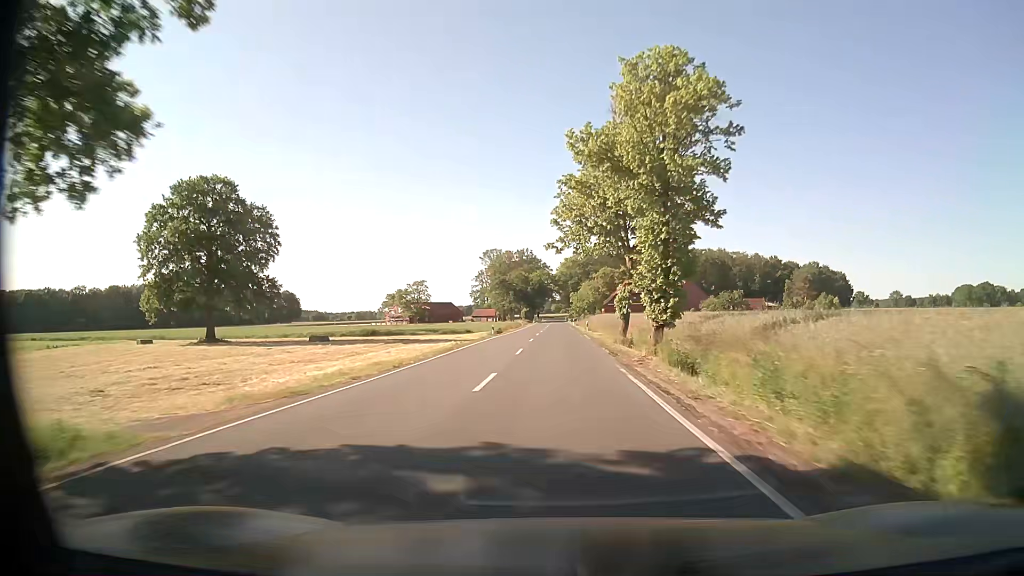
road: secondary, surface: asphalt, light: Day
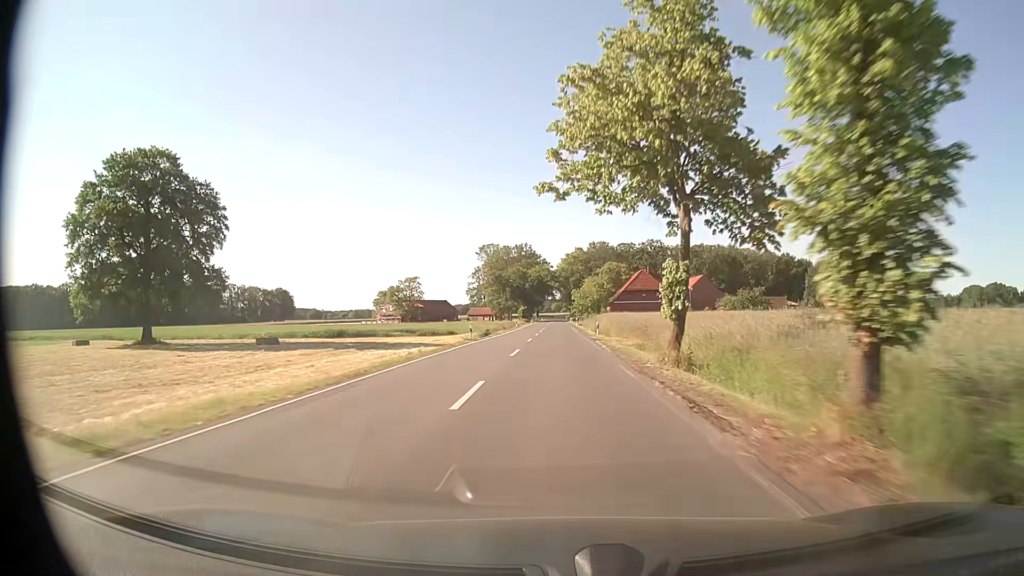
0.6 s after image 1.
(0.0, +15.0) m; 0°
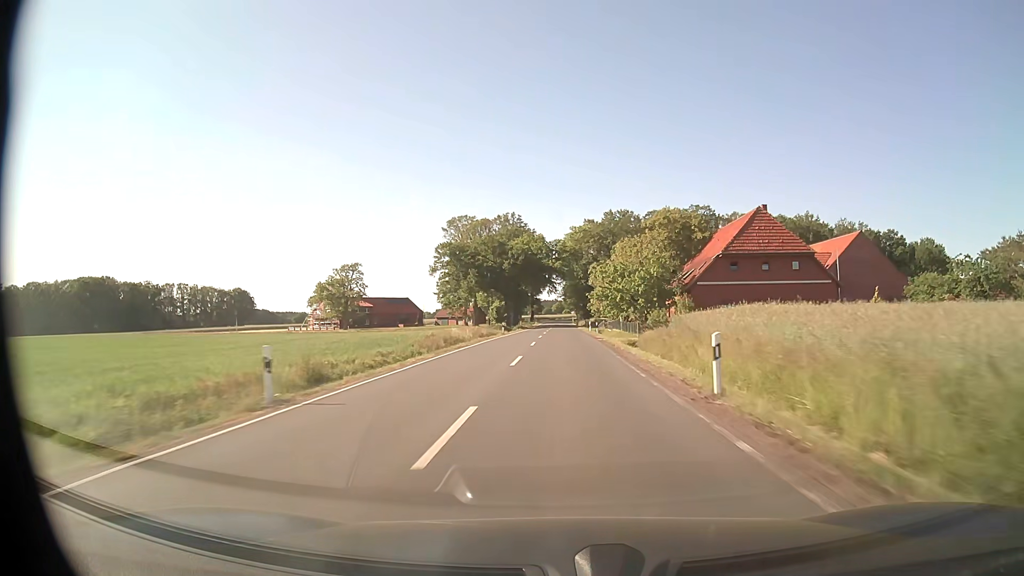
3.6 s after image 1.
(-0.1, +76.6) m; 0°
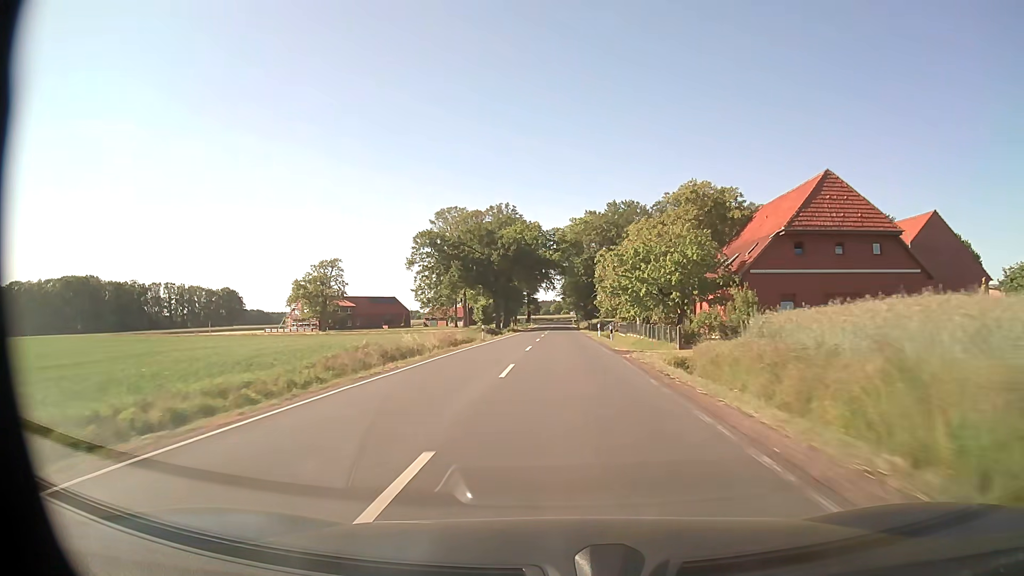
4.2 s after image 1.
(0.0, +15.5) m; 0°
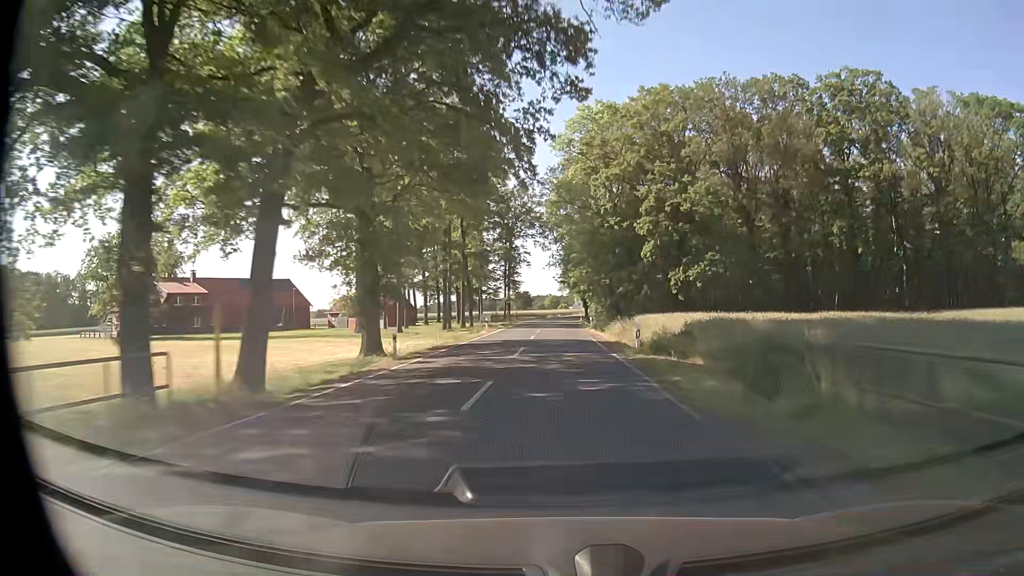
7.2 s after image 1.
(+0.2, +78.2) m; 0°
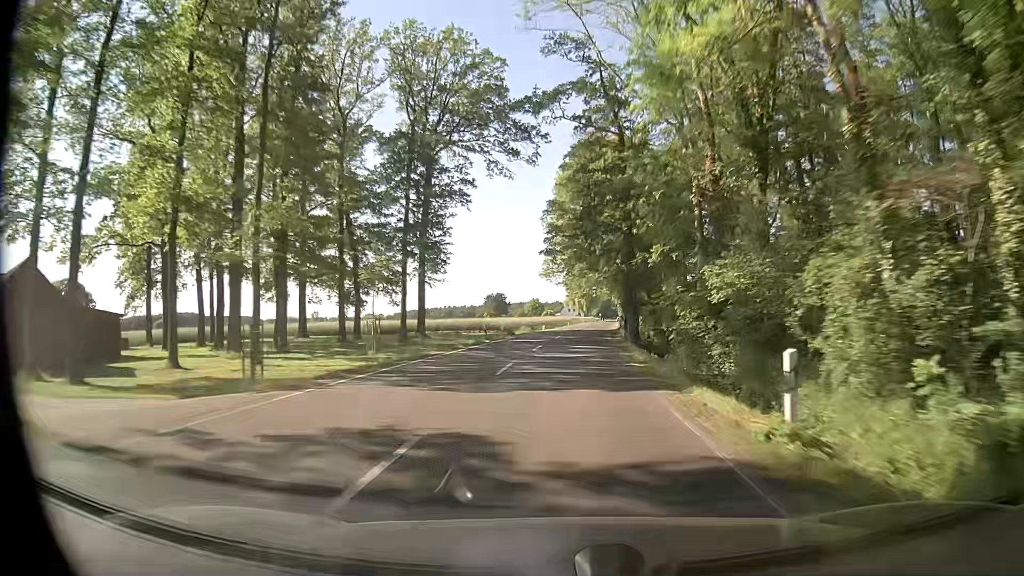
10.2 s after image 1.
(+0.1, +78.6) m; +1°
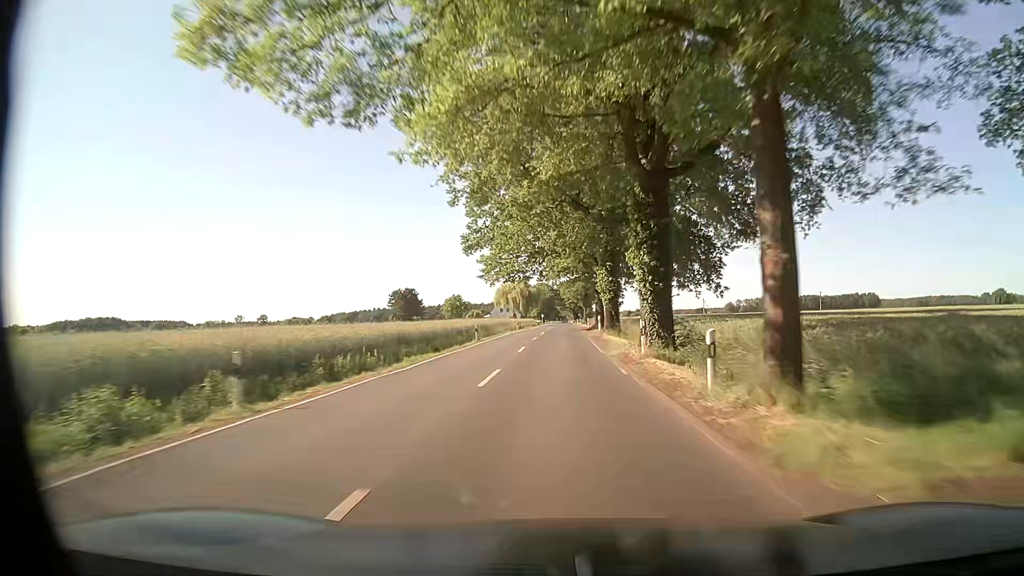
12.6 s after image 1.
(+3.3, +62.9) m; +5°
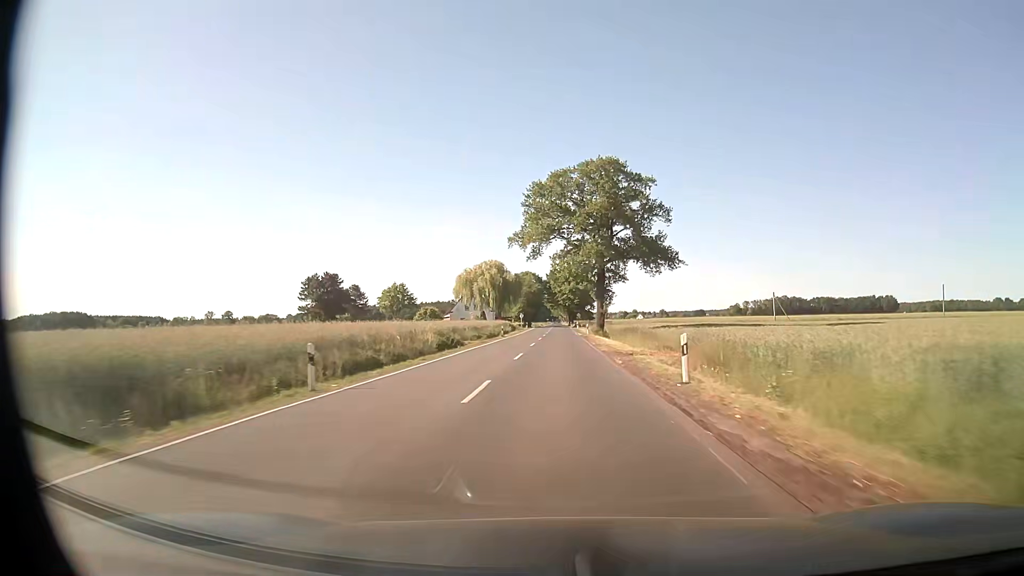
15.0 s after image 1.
(+0.9, +63.1) m; +1°
(0, +10) (0, +20) (0, +30) (0, +40) (0, +50) (0, +60) (0, +70) (0, +80) (0, +90) (0, +100) m
